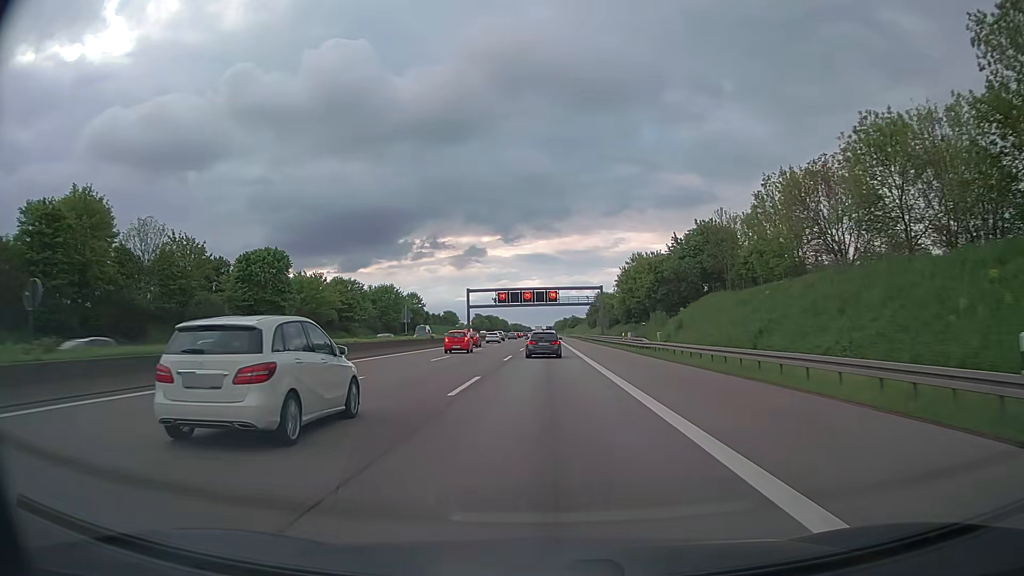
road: motorway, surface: asphalt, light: Day
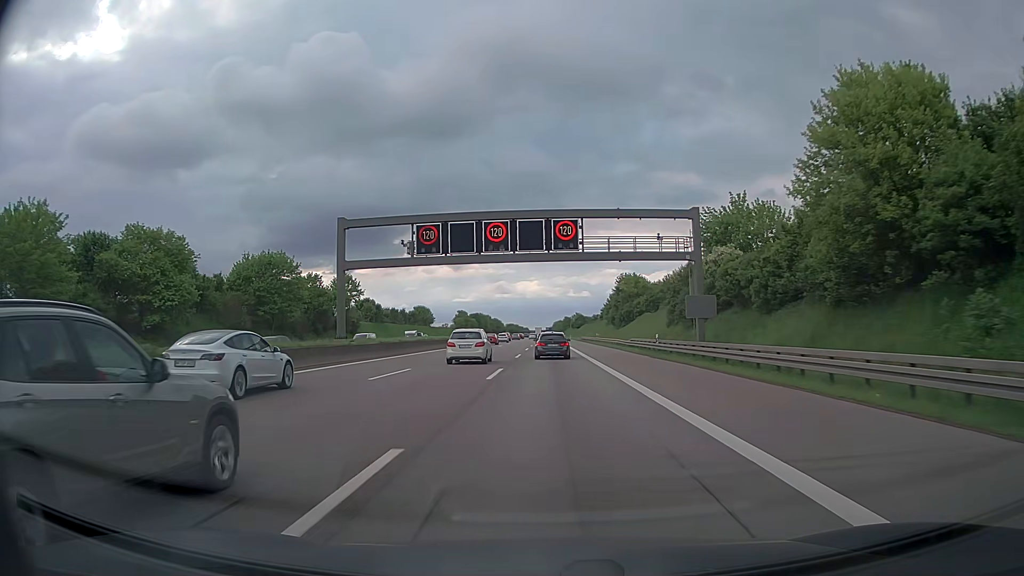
(0.0, +66.6) m; 0°
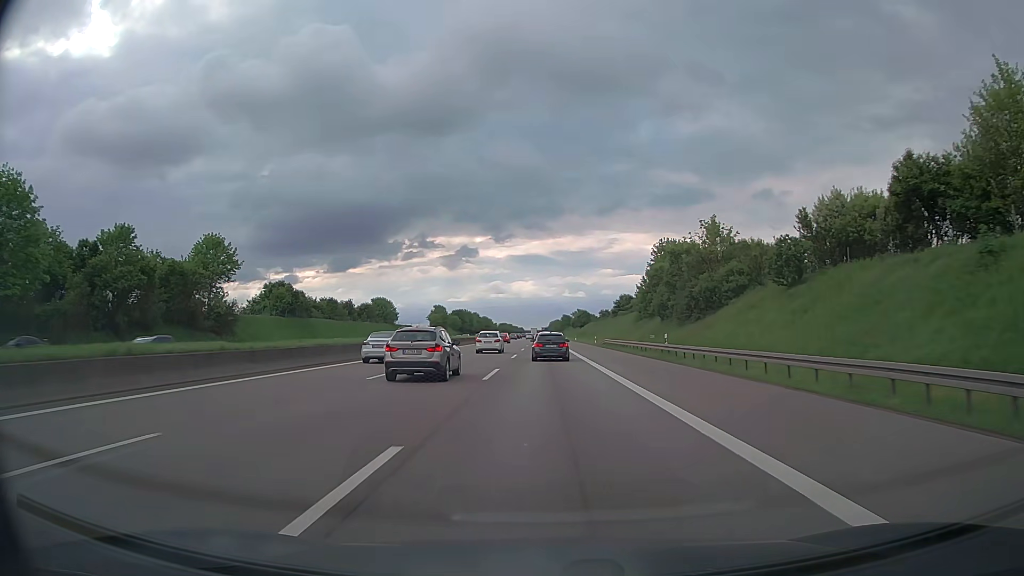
(+0.2, +53.8) m; 0°
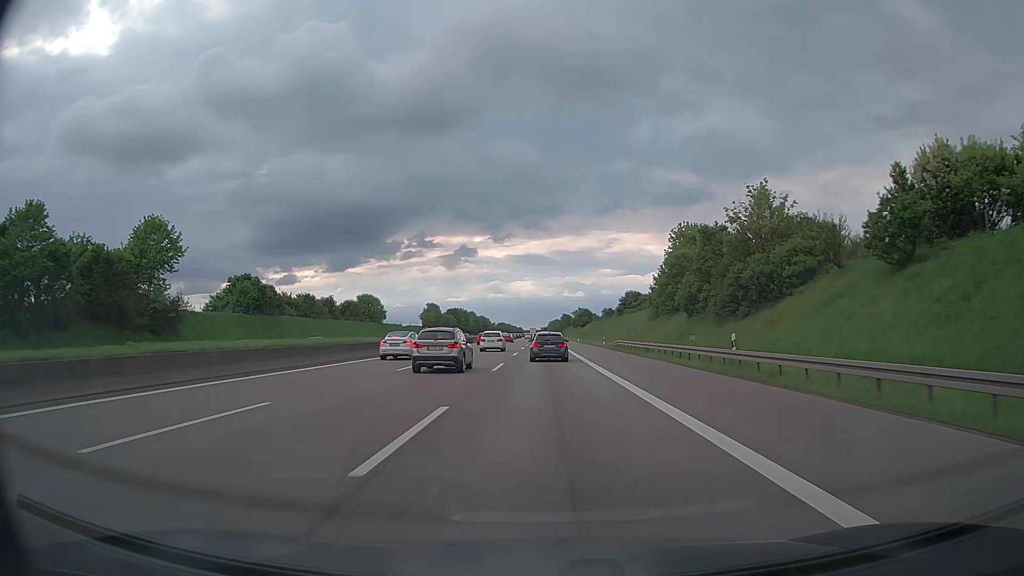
(0.0, +13.6) m; 0°
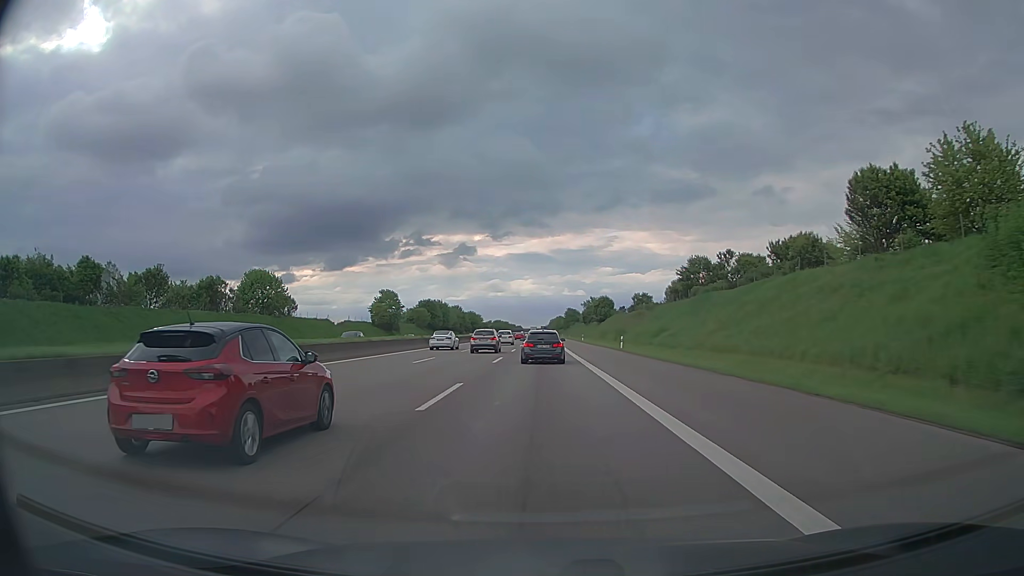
(0.0, +67.0) m; 0°
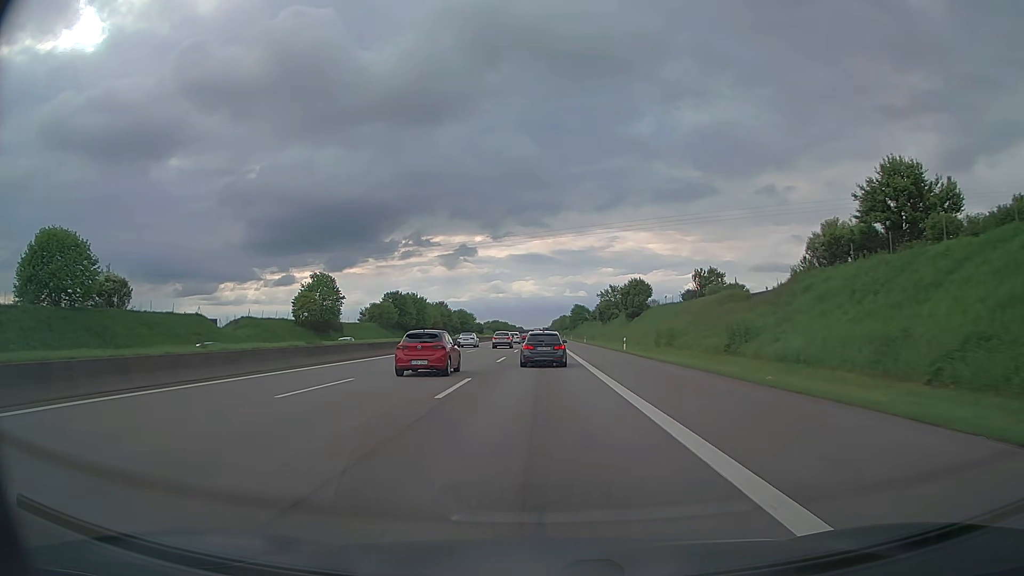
(-0.2, +51.5) m; 0°
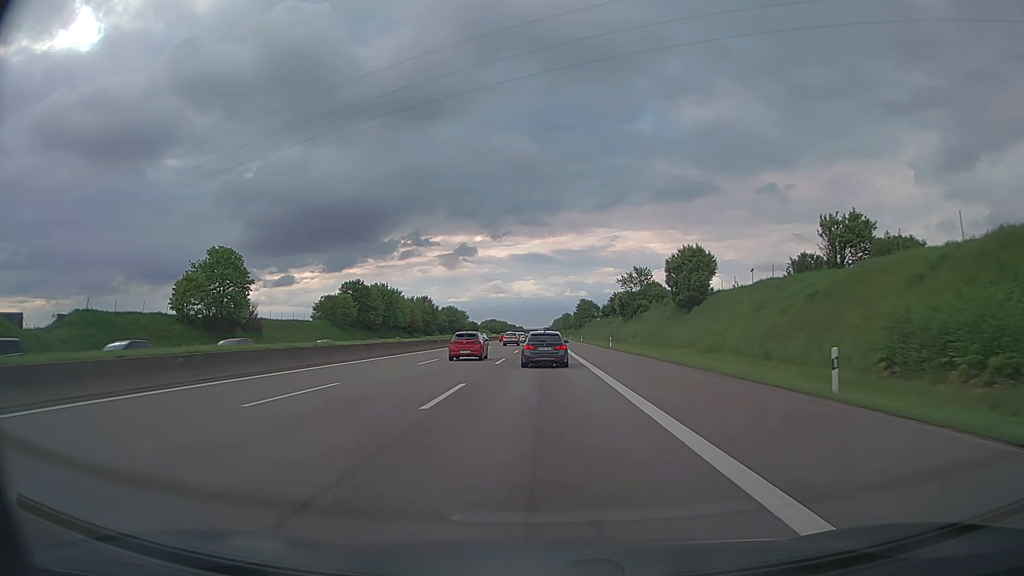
(0.0, +38.0) m; 0°
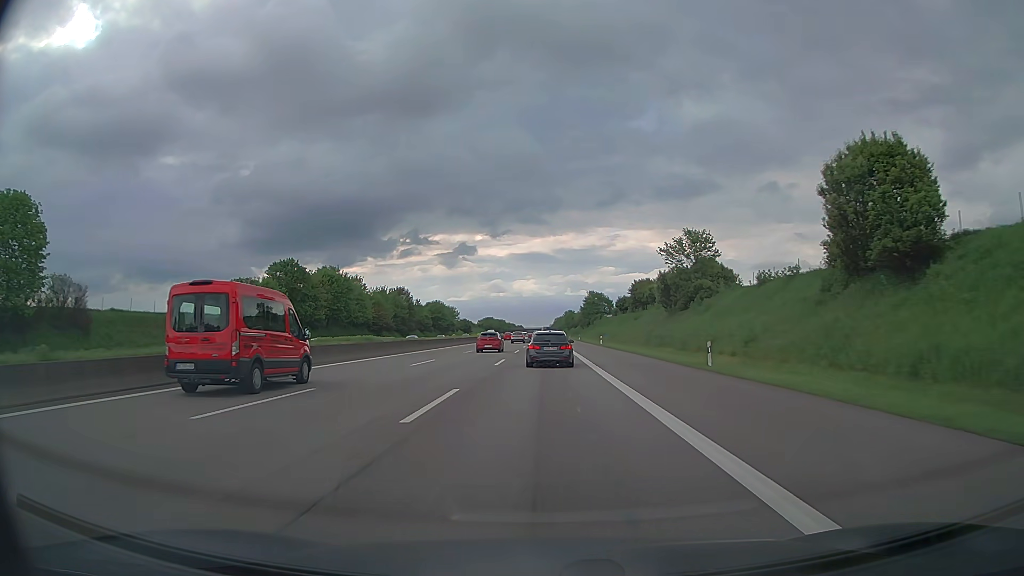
(0.0, +38.1) m; 0°
(0, +10) (0, +20) (0, +30) (0, +40) (0, +50) (0, +60) (0, +70) (0, +80) (0, +90) (0, +100) m
